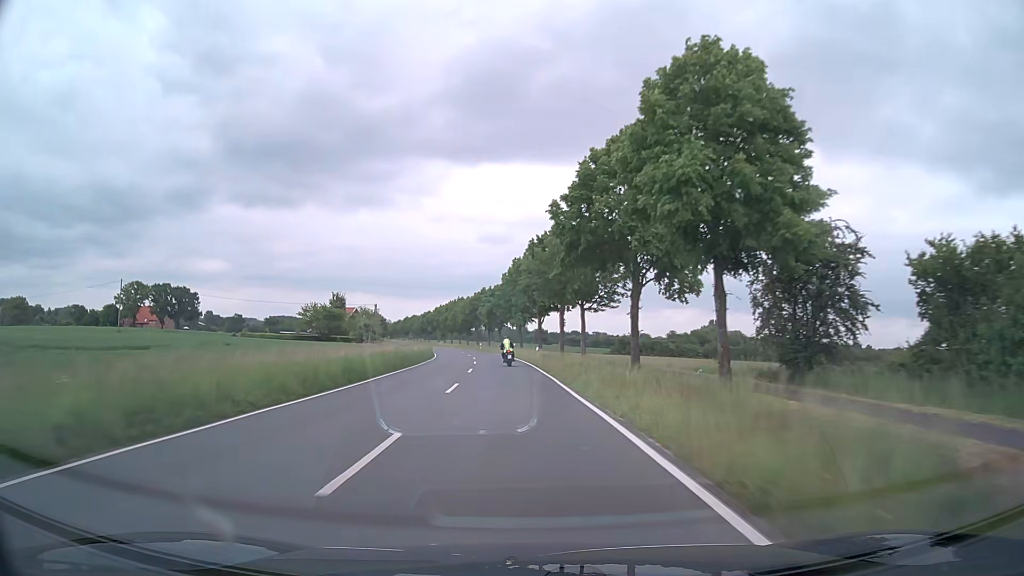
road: secondary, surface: asphalt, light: Day
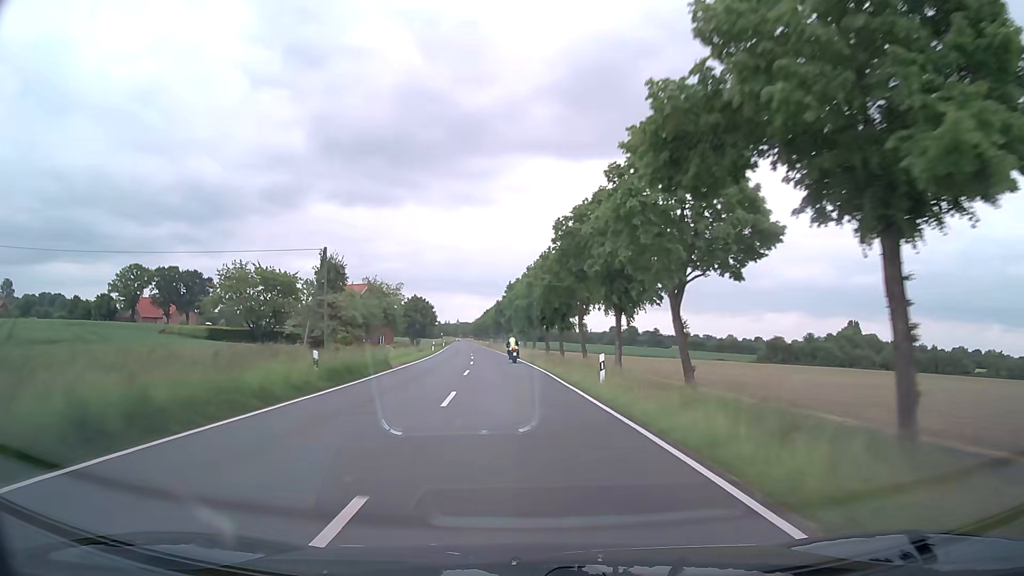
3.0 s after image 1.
(-5.8, +76.2) m; -9°
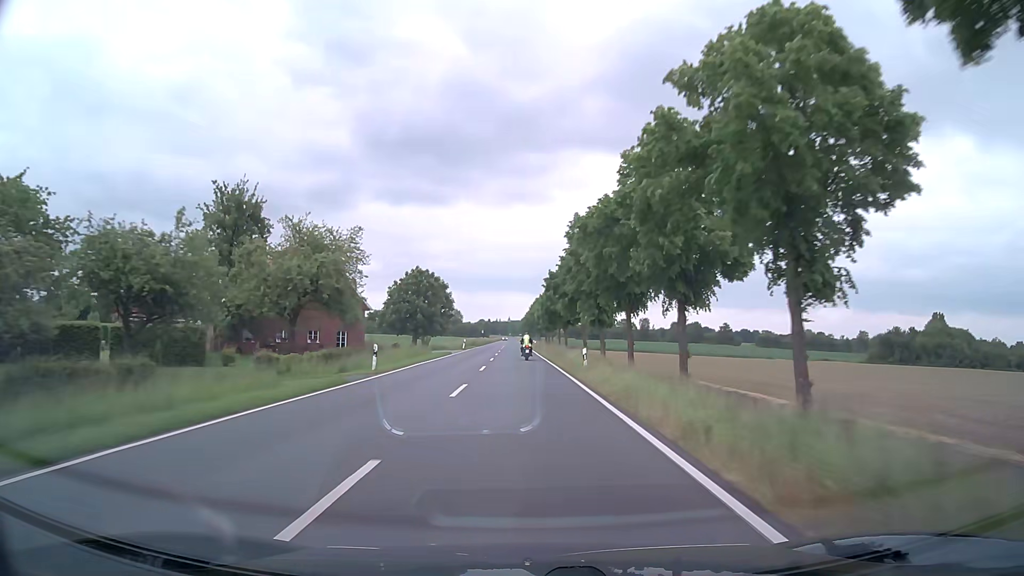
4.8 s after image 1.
(-2.3, +46.5) m; -5°
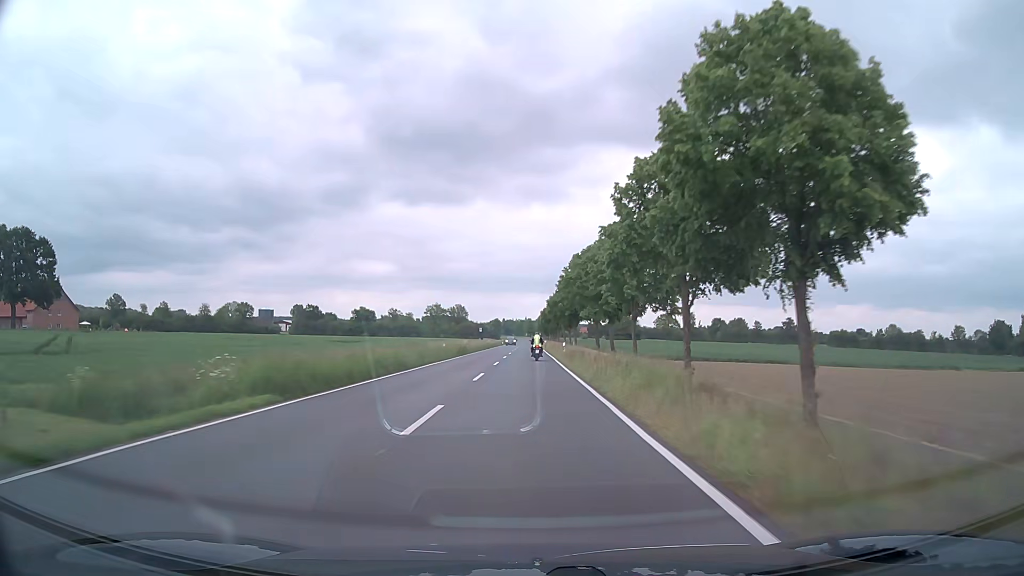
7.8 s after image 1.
(-1.2, +78.4) m; -2°
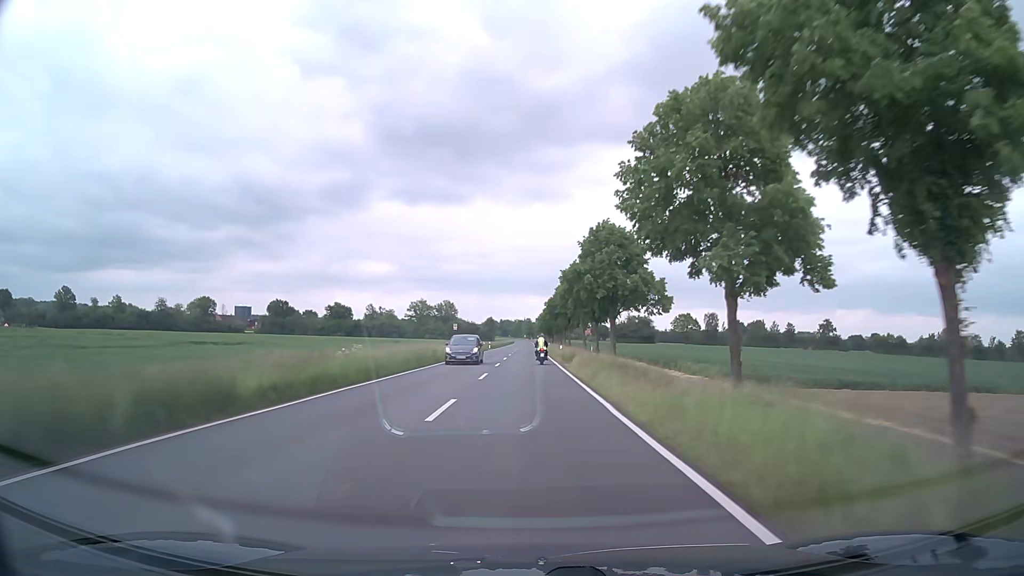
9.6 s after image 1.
(+0.2, +46.4) m; +1°
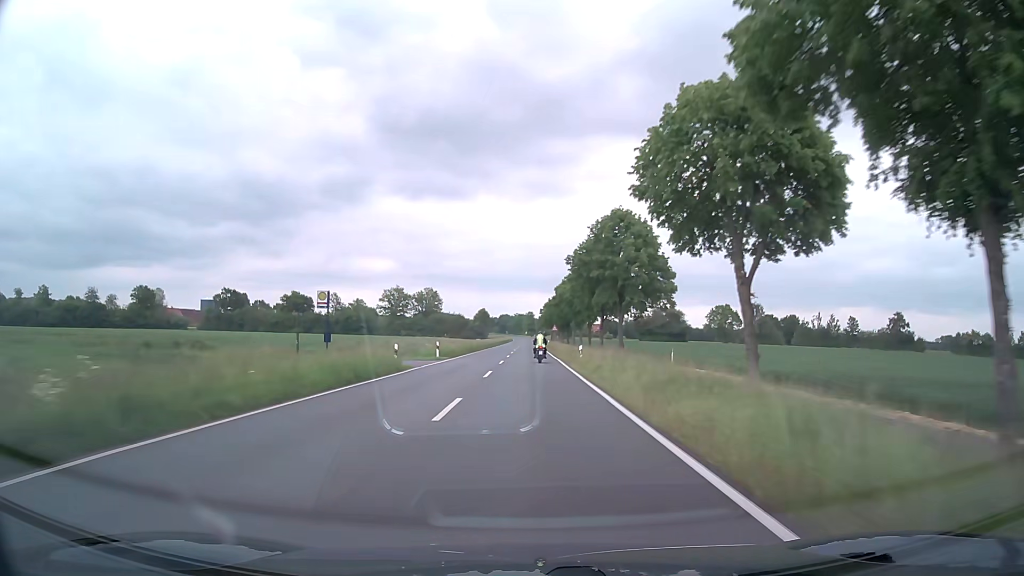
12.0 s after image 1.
(-0.4, +60.4) m; 0°
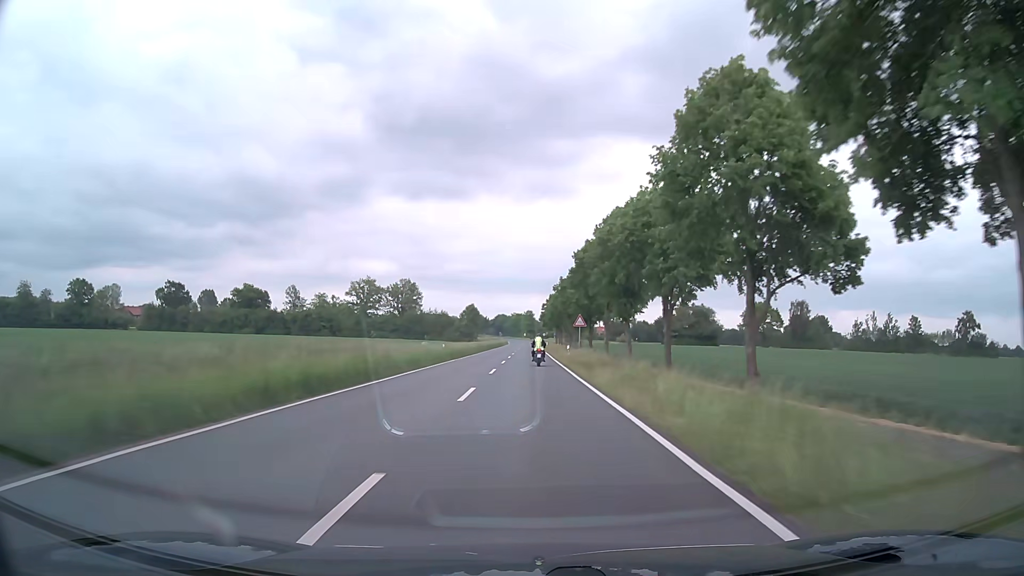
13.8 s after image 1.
(0.0, +44.3) m; 0°
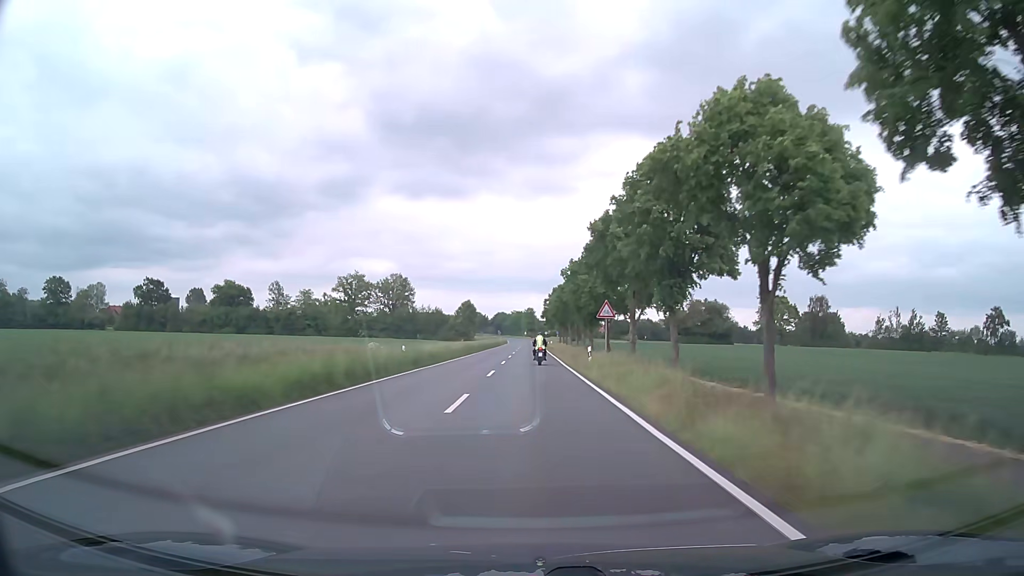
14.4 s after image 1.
(0.0, +14.6) m; 0°
